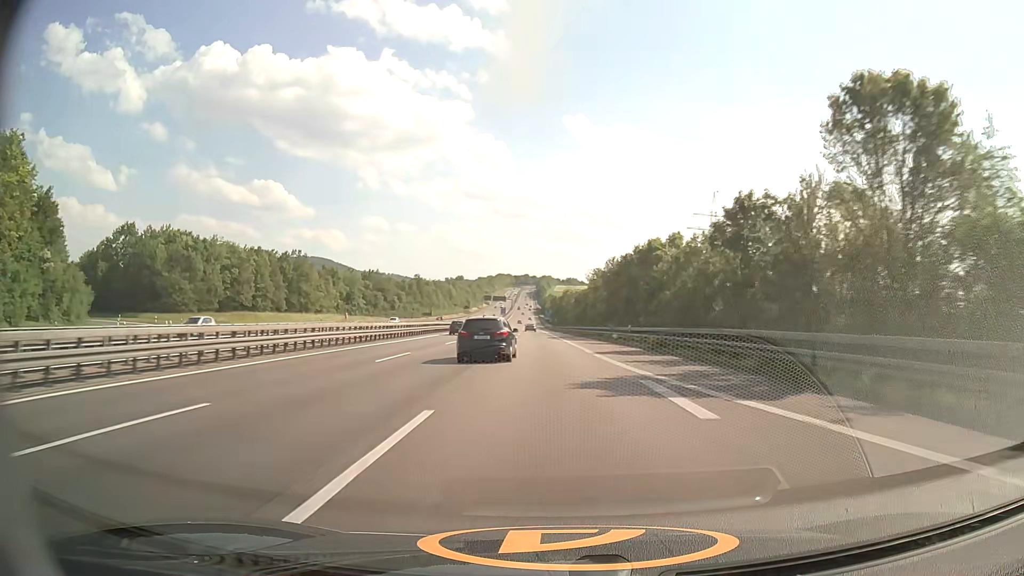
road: motorway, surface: asphalt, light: Day
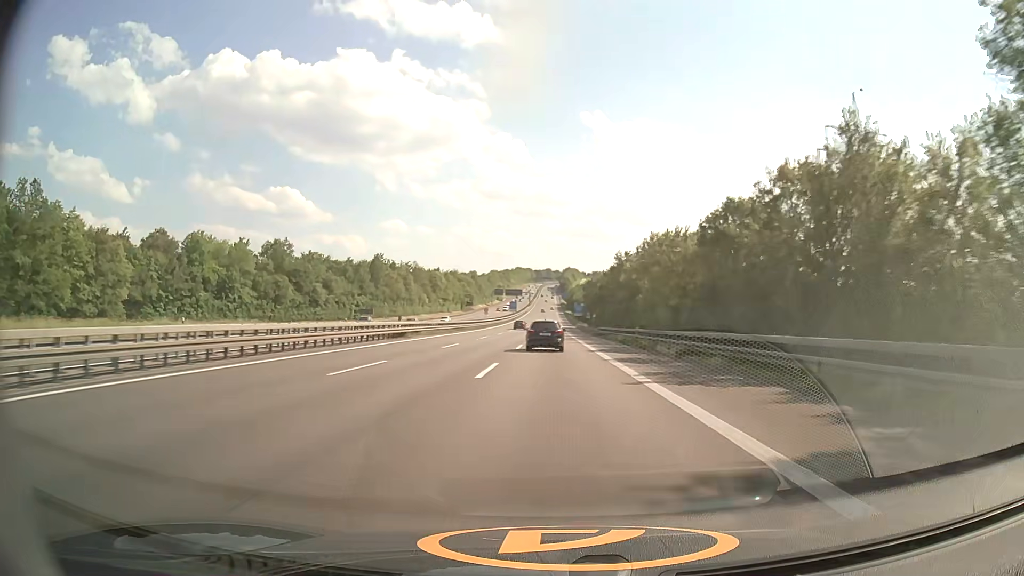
(-2.6, +95.7) m; -2°
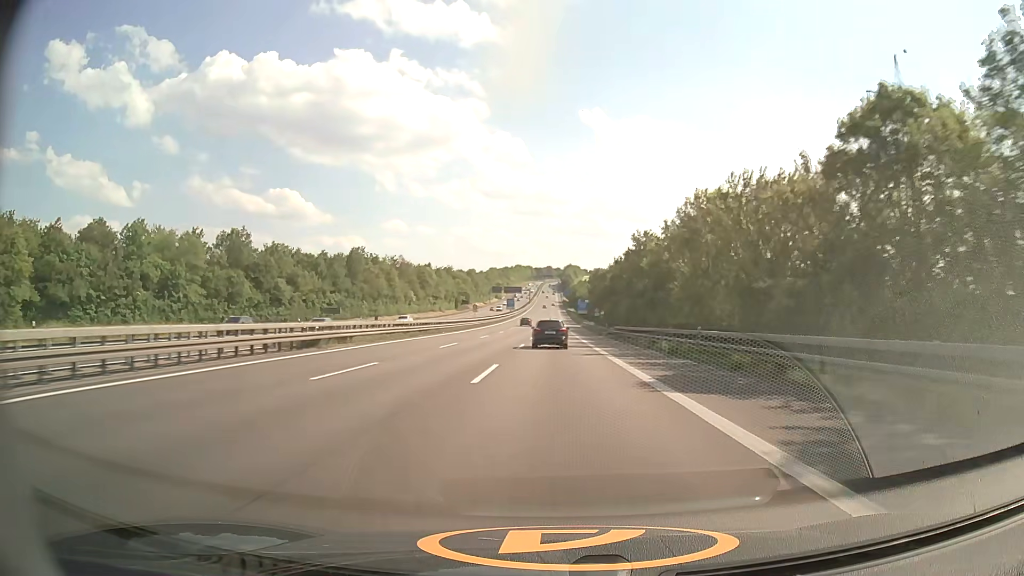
(0.0, +19.3) m; 0°
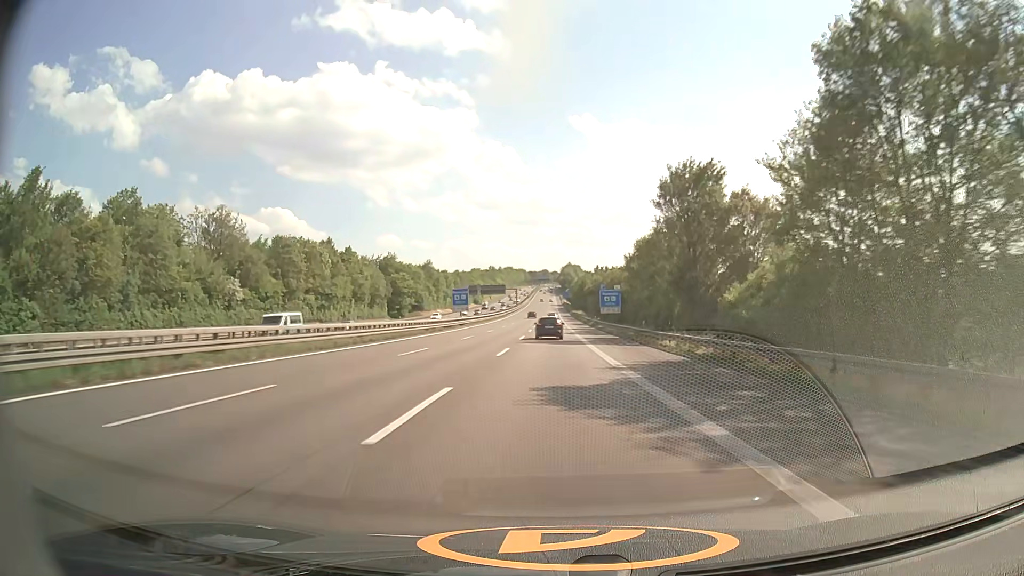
(+0.5, +97.0) m; 0°
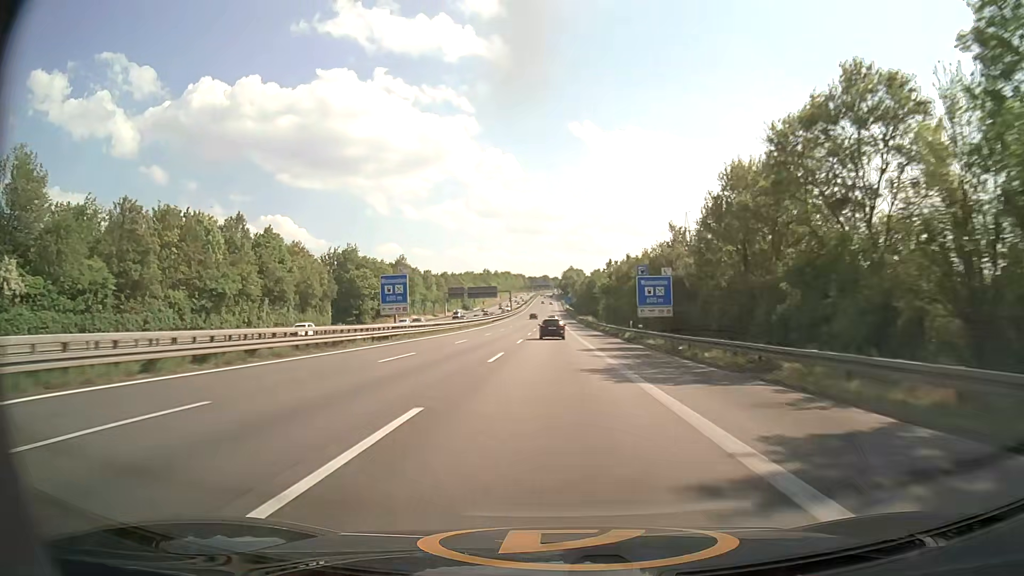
(0.0, +38.9) m; 0°
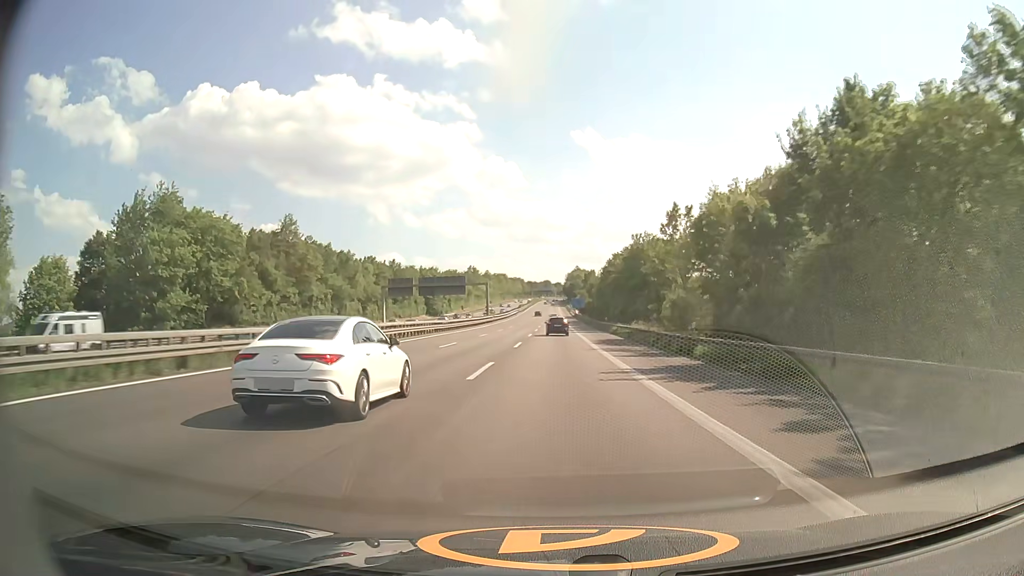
(-0.1, +78.2) m; 0°
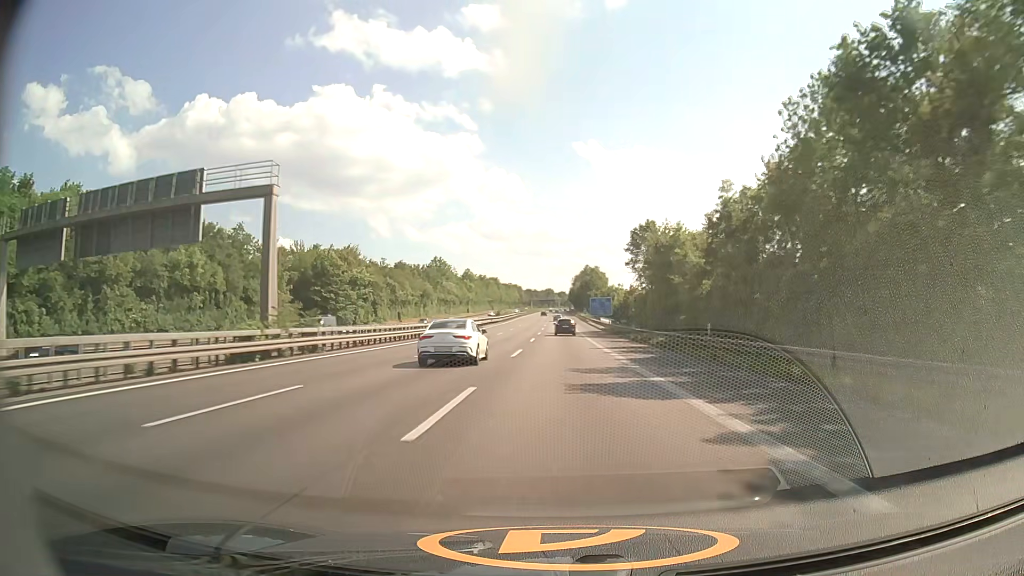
(+0.1, +97.4) m; 0°
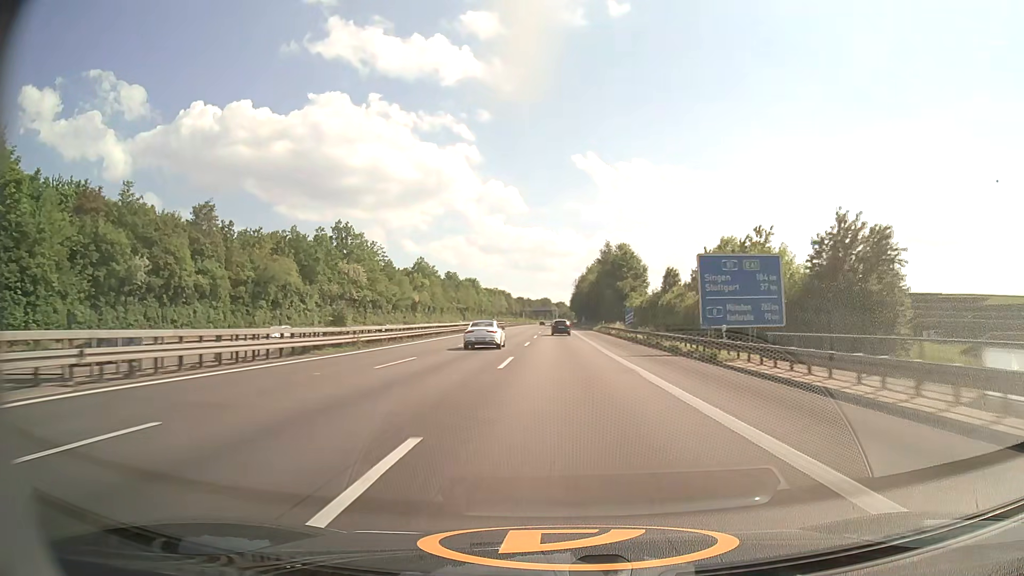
(+0.2, +95.4) m; 0°
(0, +10) (0, +20) (0, +30) (0, +40) (0, +50) (0, +60) (0, +70) (0, +80) (0, +90) (0, +100) m
